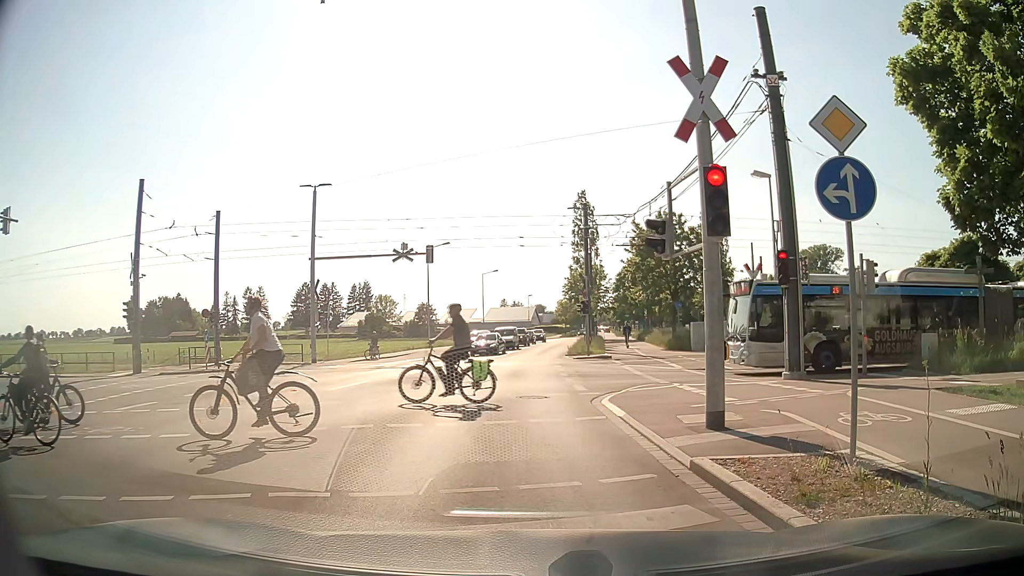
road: tertiary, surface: asphalt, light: Day
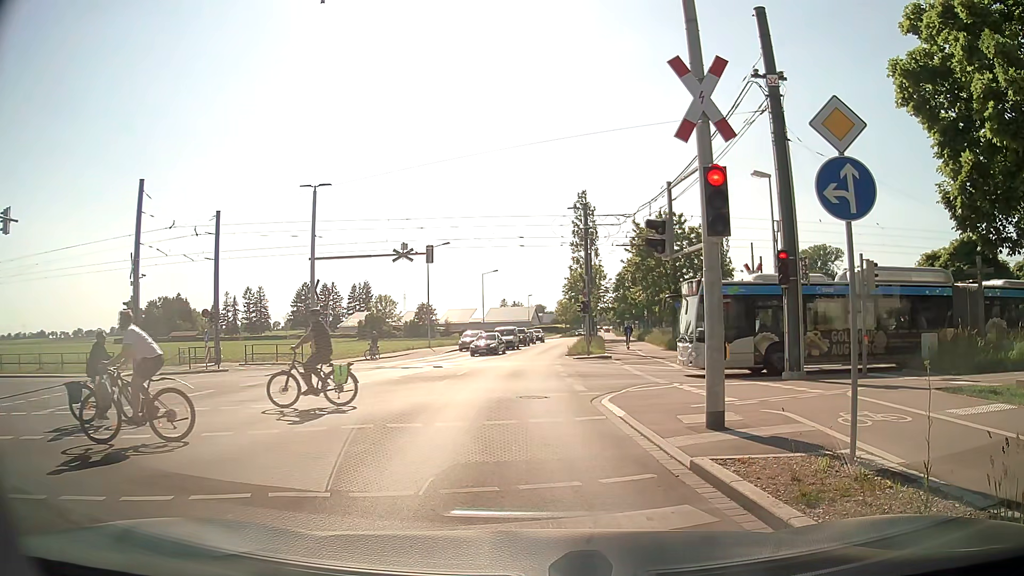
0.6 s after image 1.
(0.0, 0.0) m; 0°
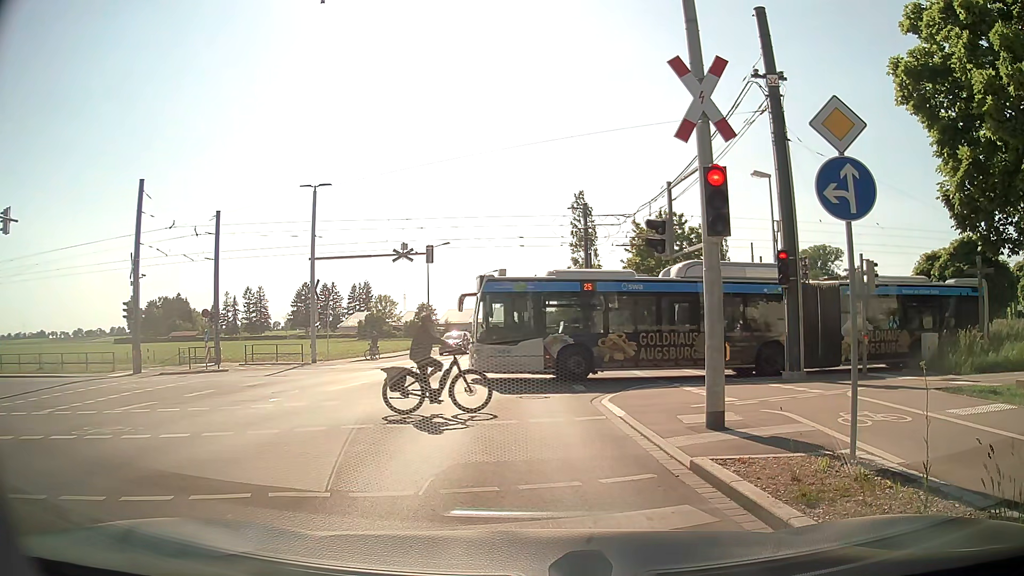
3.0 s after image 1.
(0.0, 0.0) m; 0°
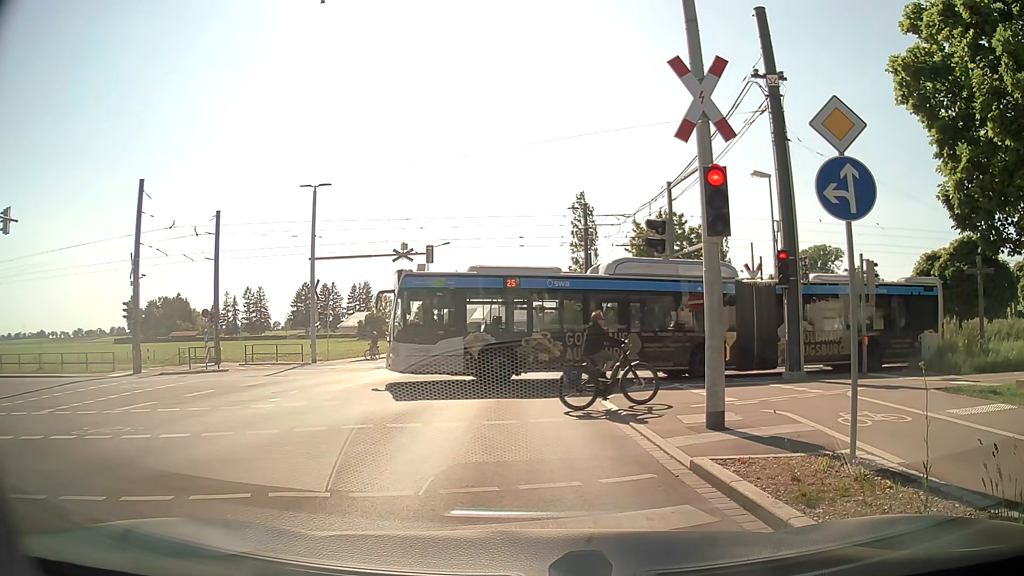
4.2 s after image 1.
(0.0, 0.0) m; 0°
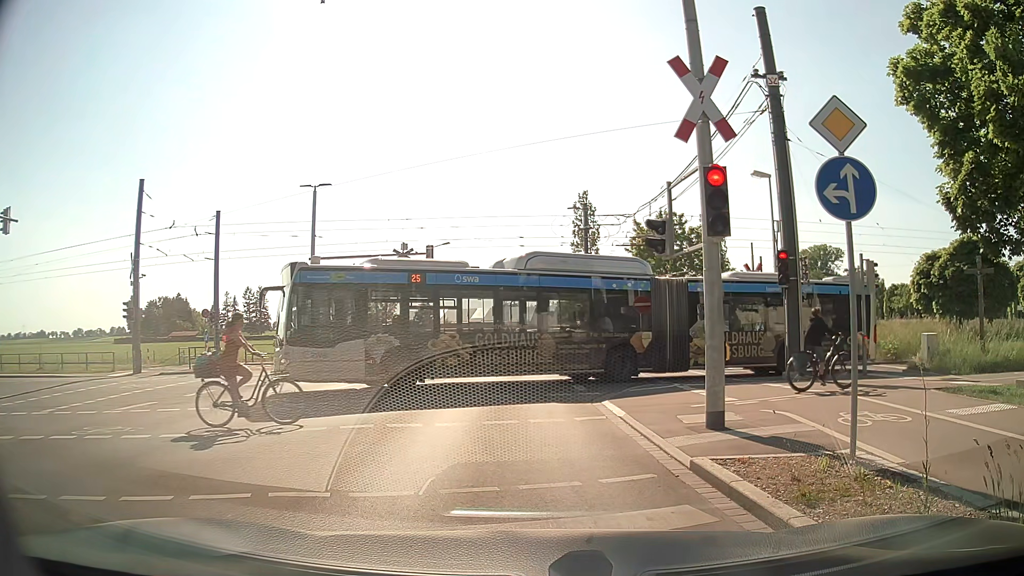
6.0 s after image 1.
(0.0, 0.0) m; 0°
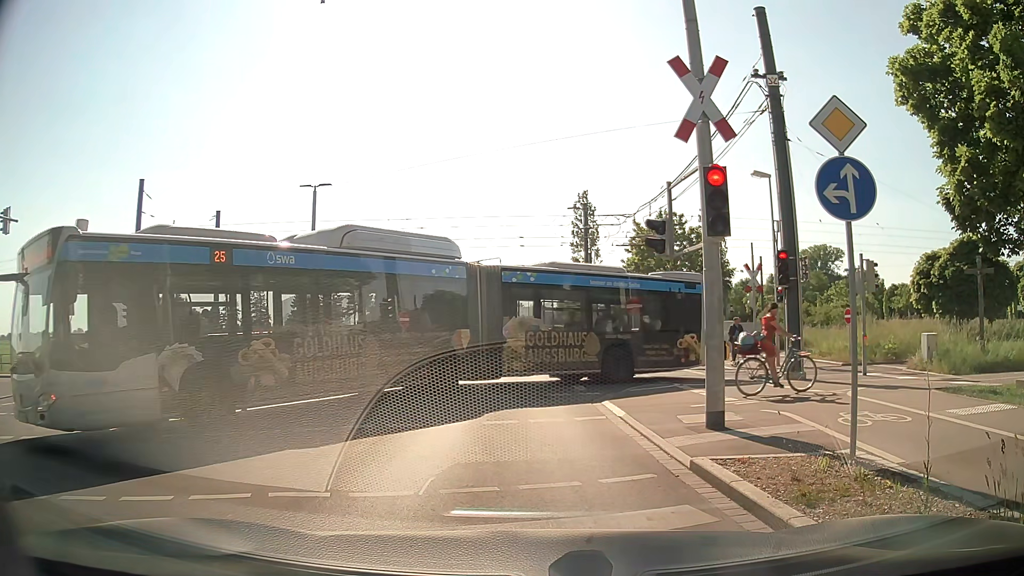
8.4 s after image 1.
(0.0, 0.0) m; 0°
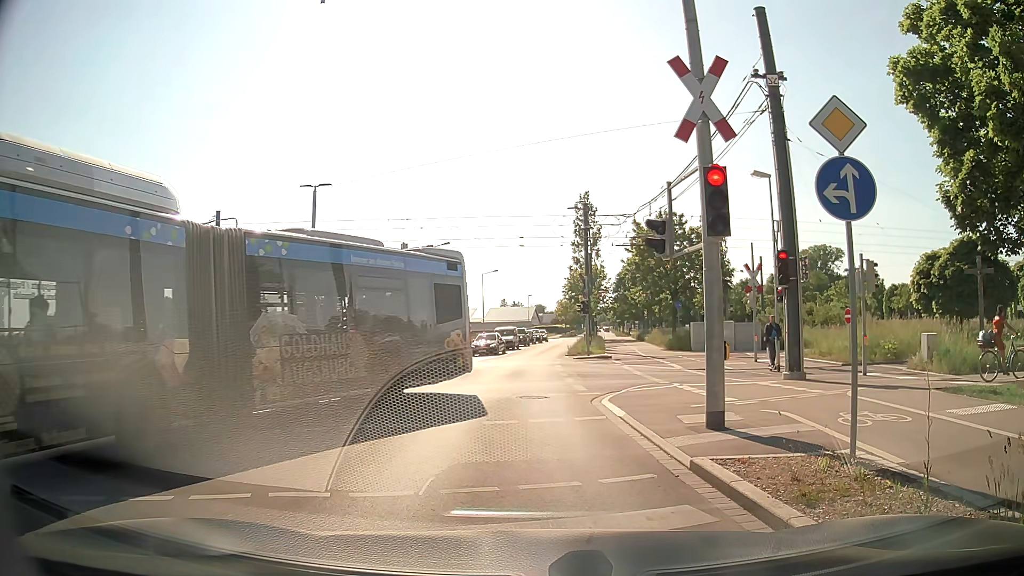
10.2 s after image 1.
(0.0, 0.0) m; 0°
